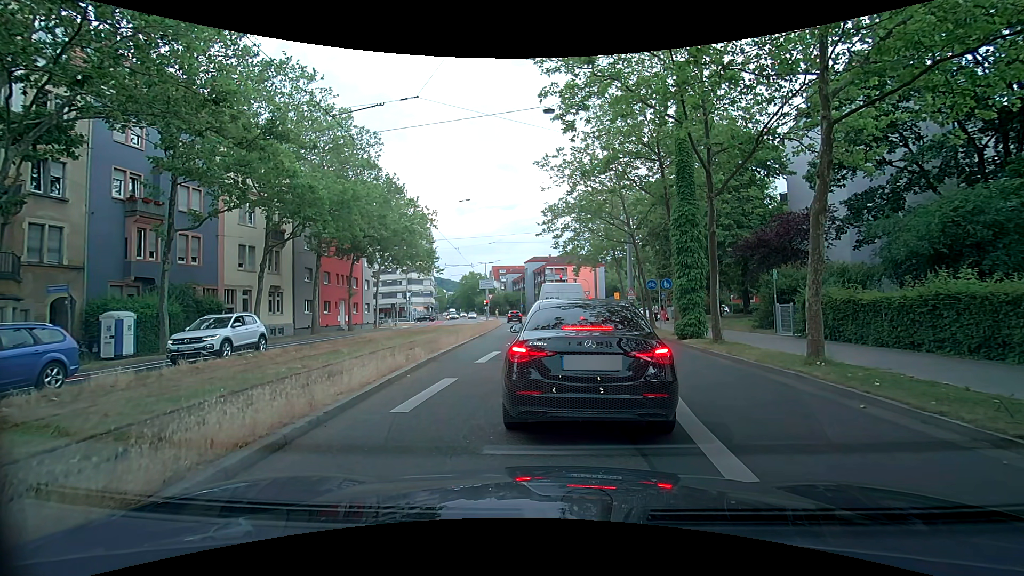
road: secondary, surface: asphalt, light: Day
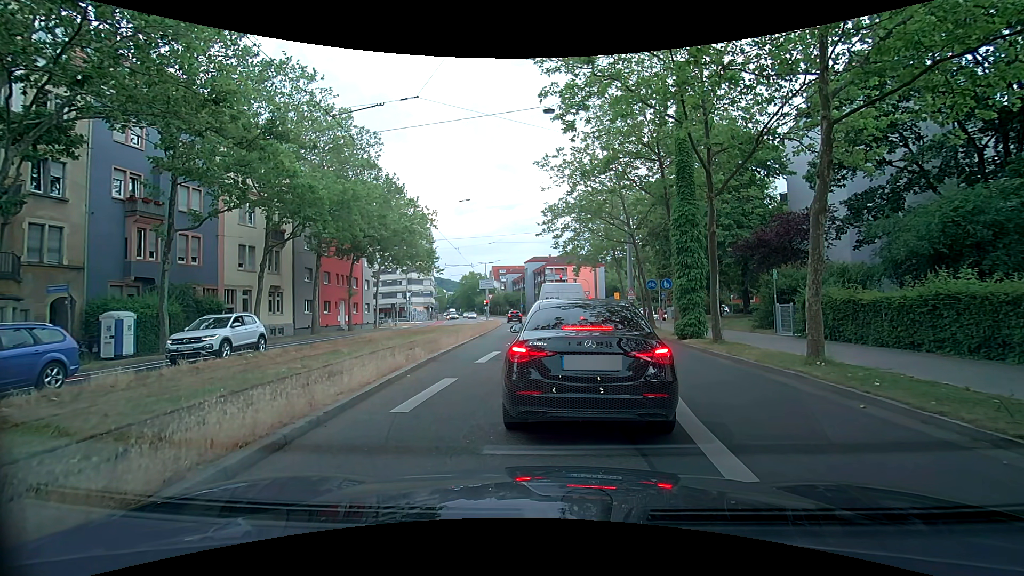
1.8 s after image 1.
(0.0, 0.0) m; 0°
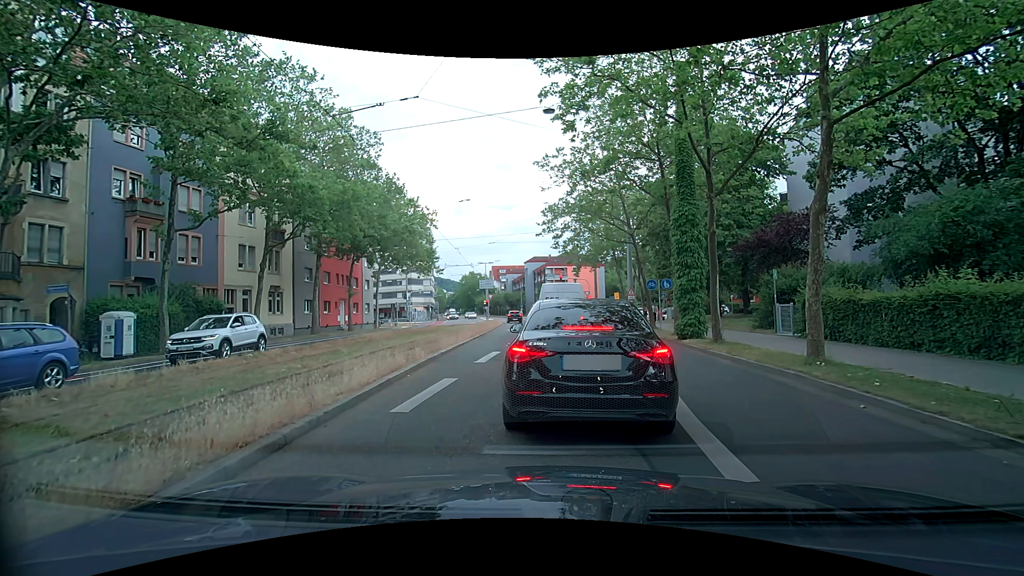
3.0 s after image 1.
(0.0, 0.0) m; 0°
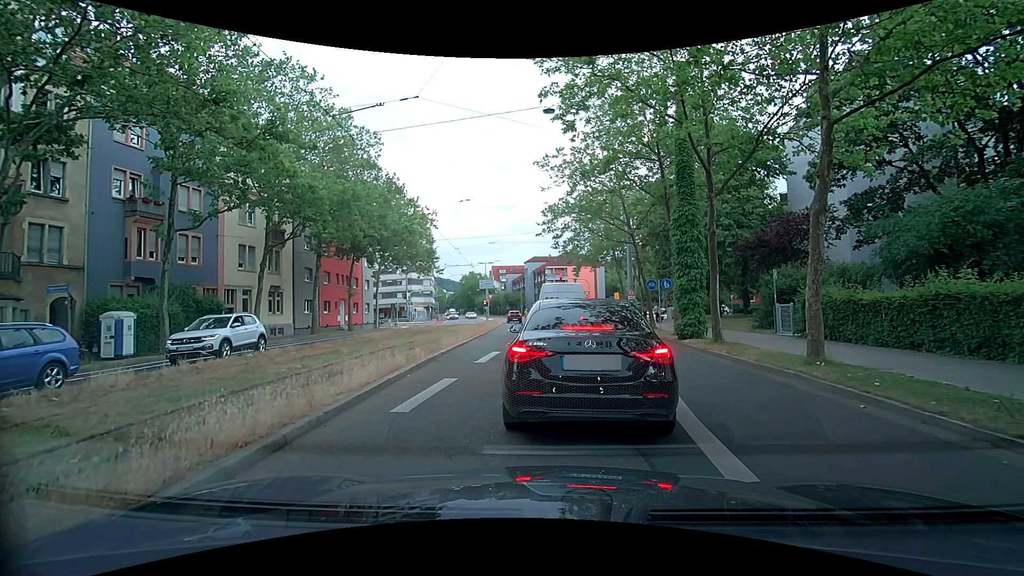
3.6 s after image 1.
(0.0, 0.0) m; 0°
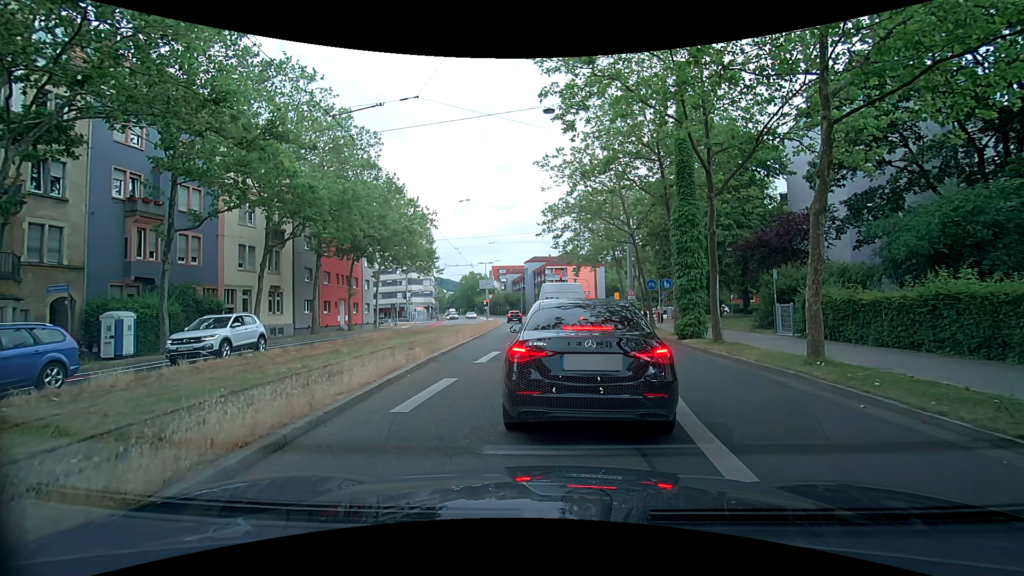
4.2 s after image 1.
(0.0, 0.0) m; 0°
